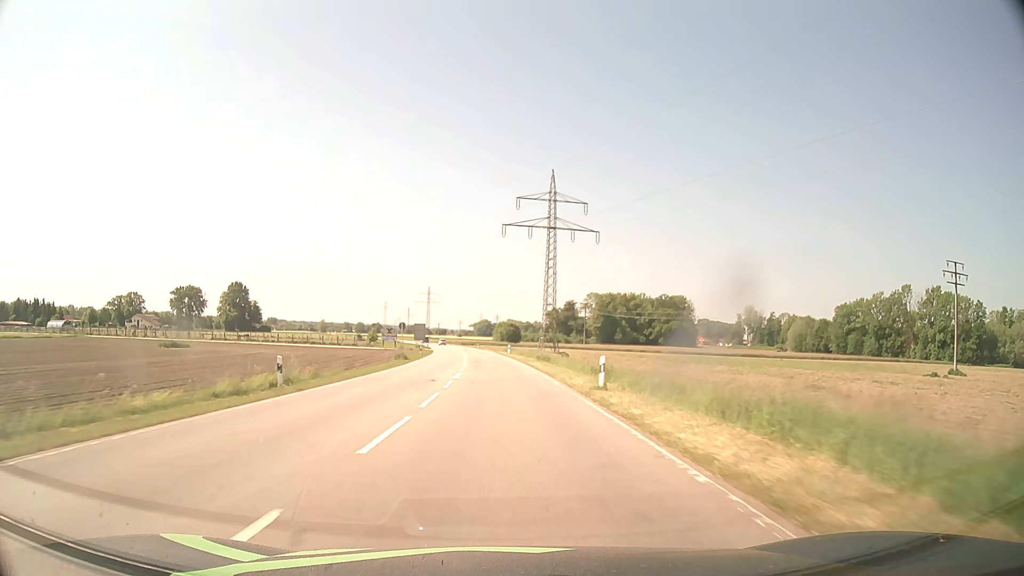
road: secondary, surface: asphalt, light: Day
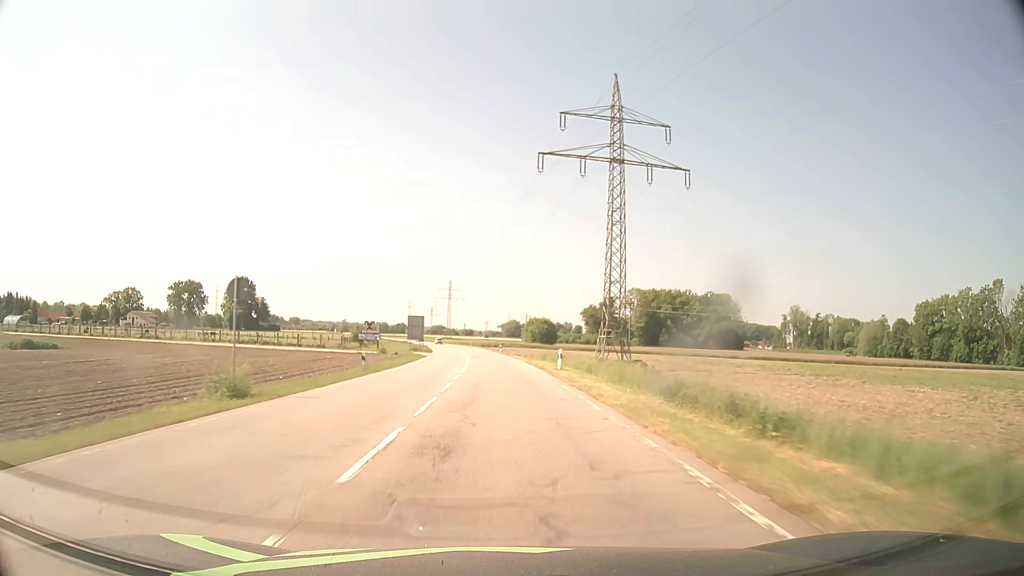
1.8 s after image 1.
(-0.8, +37.7) m; -2°
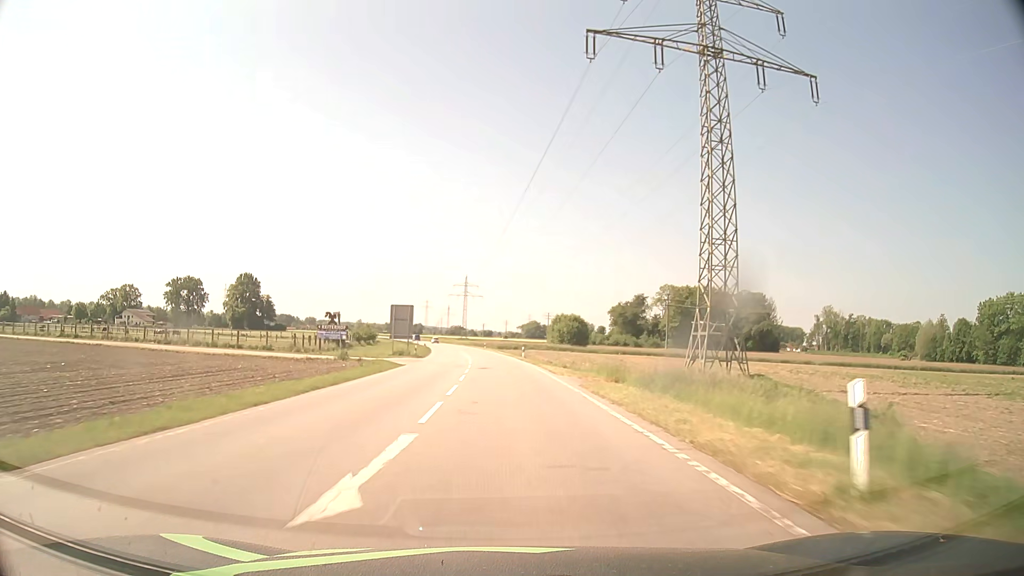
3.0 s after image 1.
(-0.4, +25.1) m; -2°
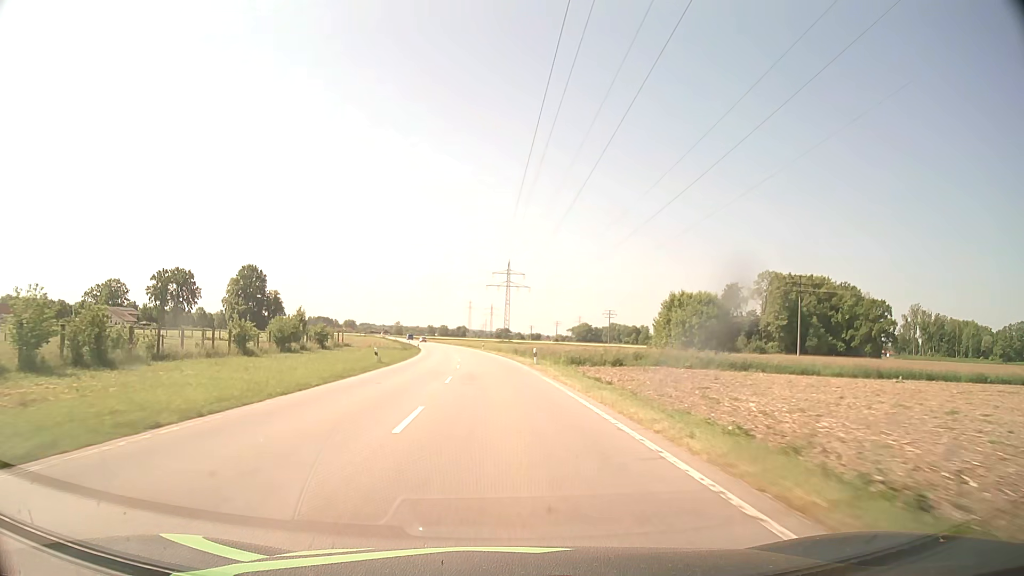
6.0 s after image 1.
(-1.9, +62.6) m; -4°
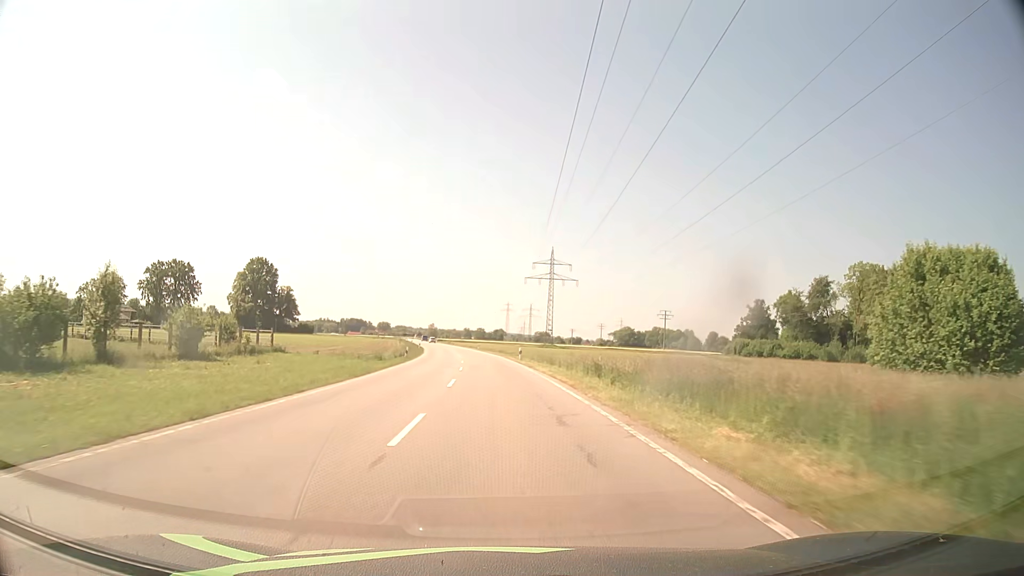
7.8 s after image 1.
(-1.1, +37.4) m; -3°
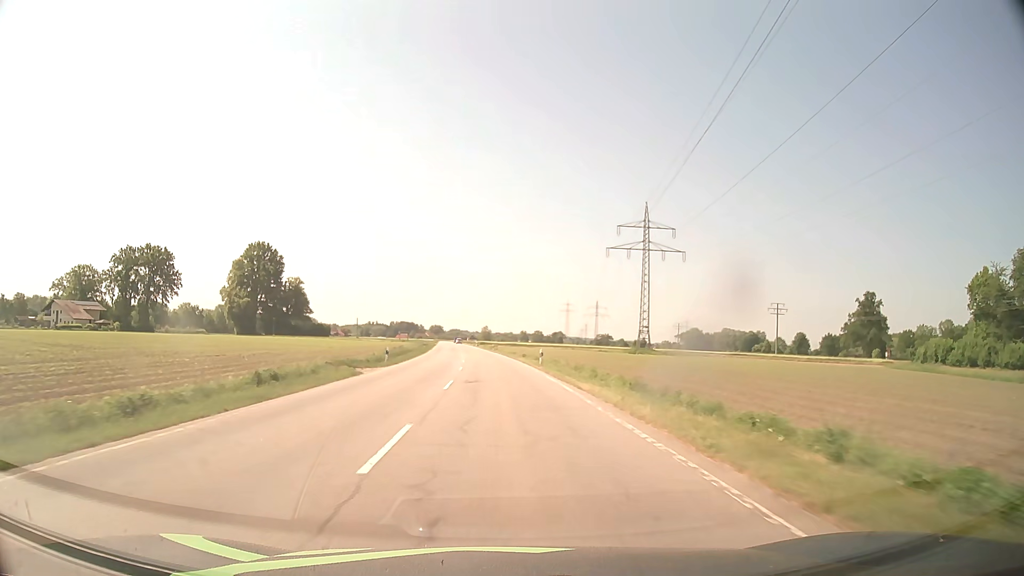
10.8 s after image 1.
(-2.6, +62.3) m; -5°
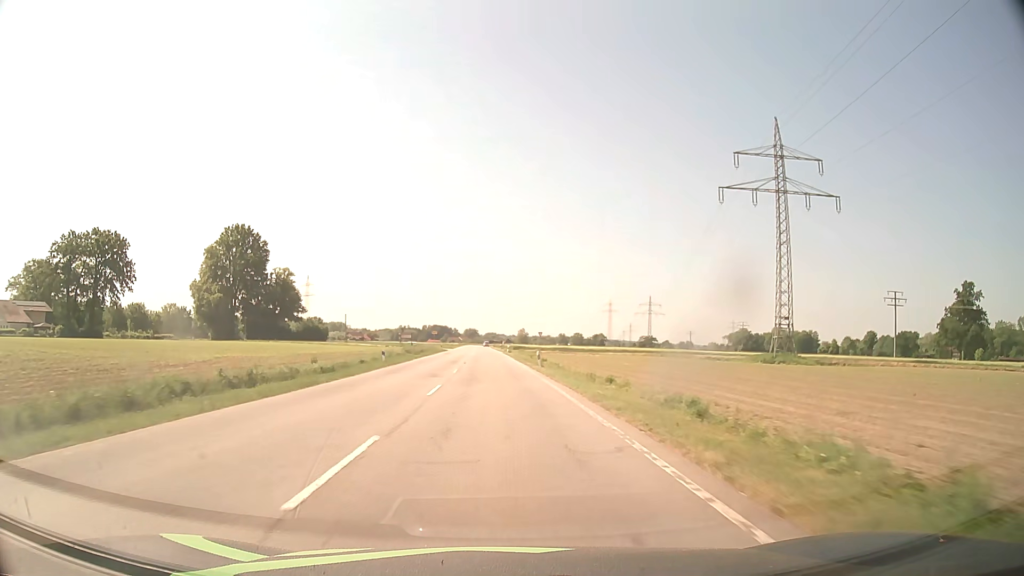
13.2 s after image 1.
(-1.3, +49.9) m; -3°
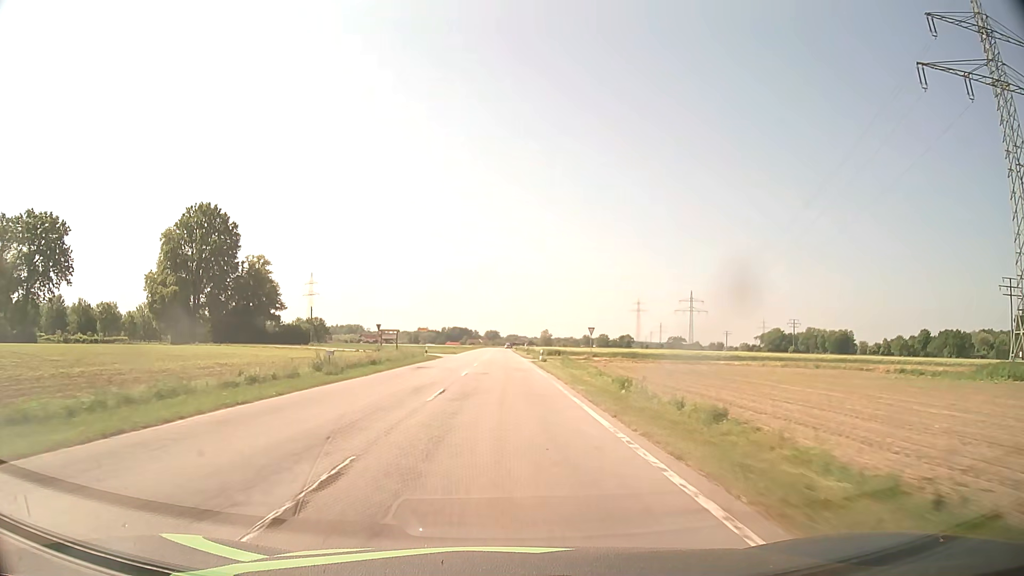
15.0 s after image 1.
(-0.7, +37.4) m; -2°
(0, +10) (0, +20) (0, +30) (0, +40) (0, +50) (0, +60) (0, +70) (0, +80) (0, +90) (-1, +100) m
